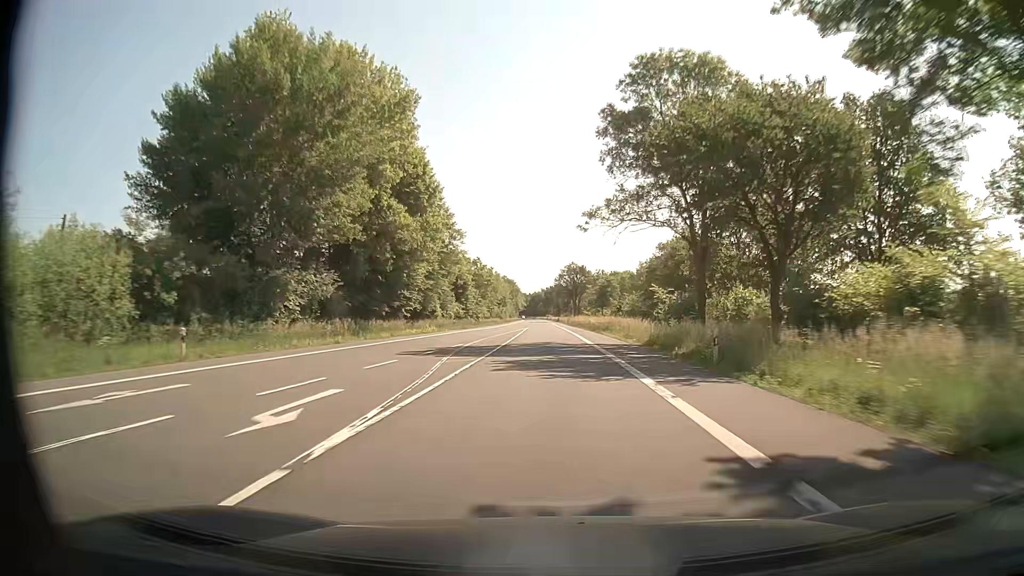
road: secondary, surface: asphalt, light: Day
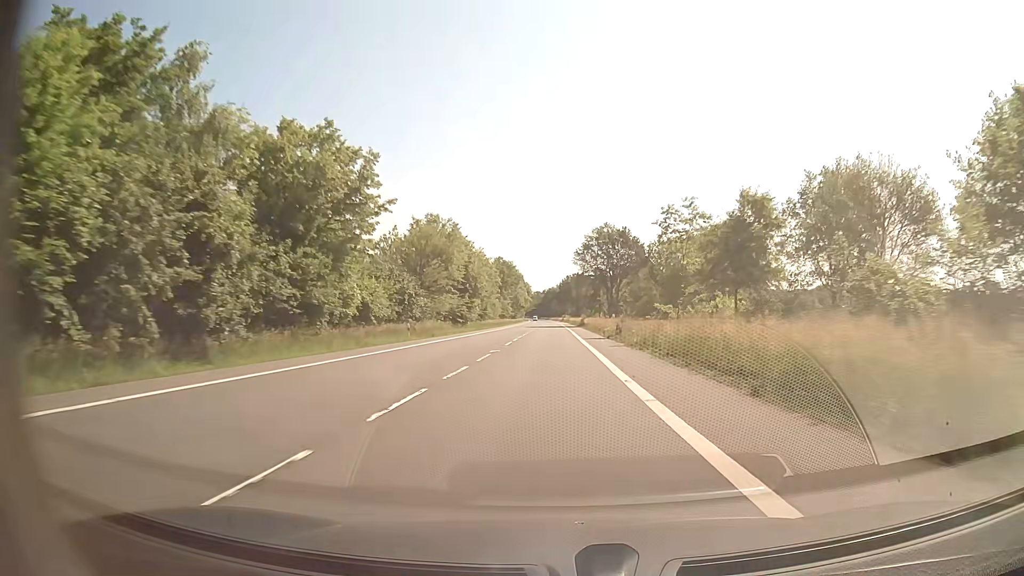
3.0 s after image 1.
(-1.1, +79.0) m; -1°
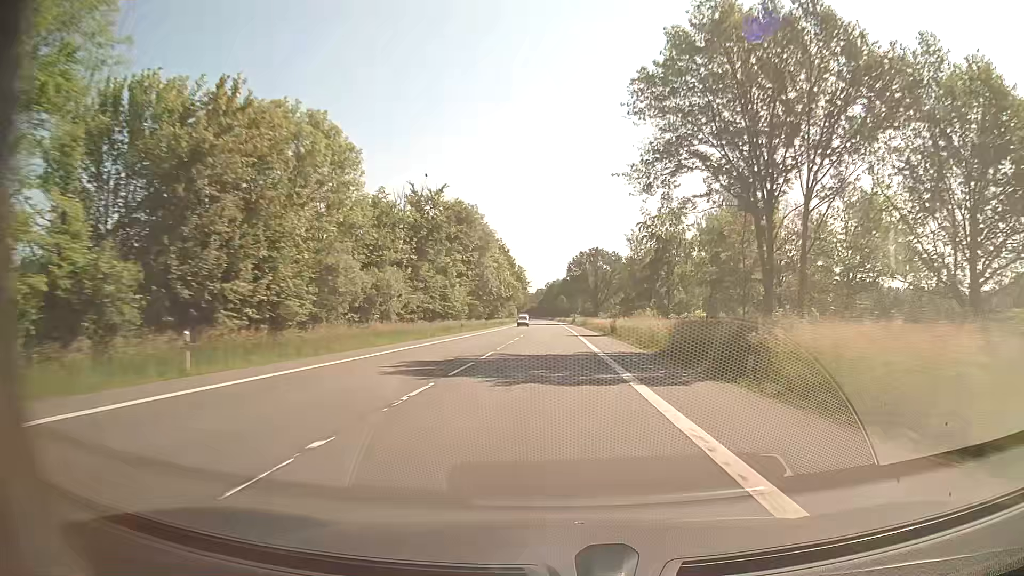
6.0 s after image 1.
(-0.4, +79.1) m; -1°
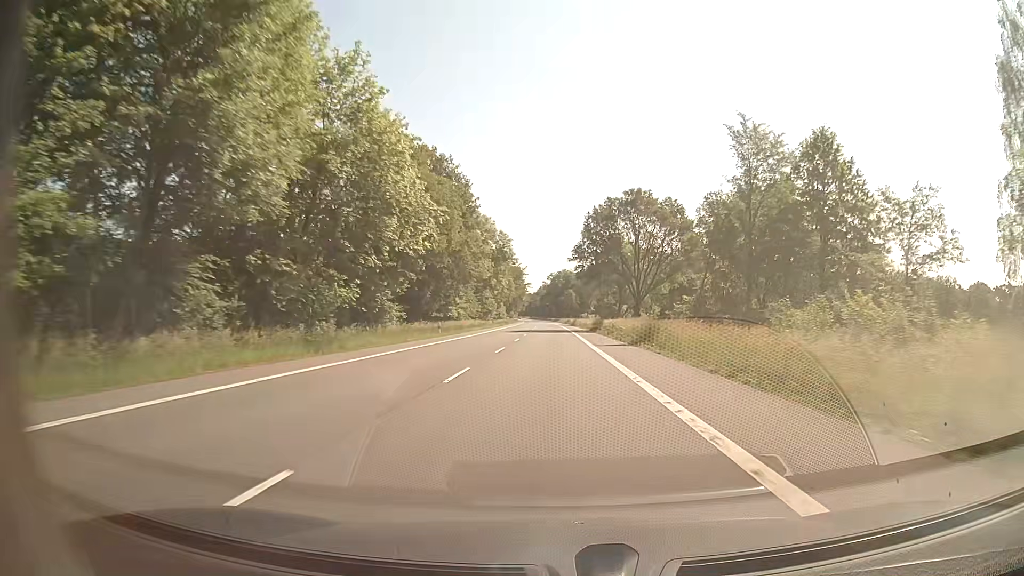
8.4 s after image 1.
(-0.3, +63.3) m; 0°
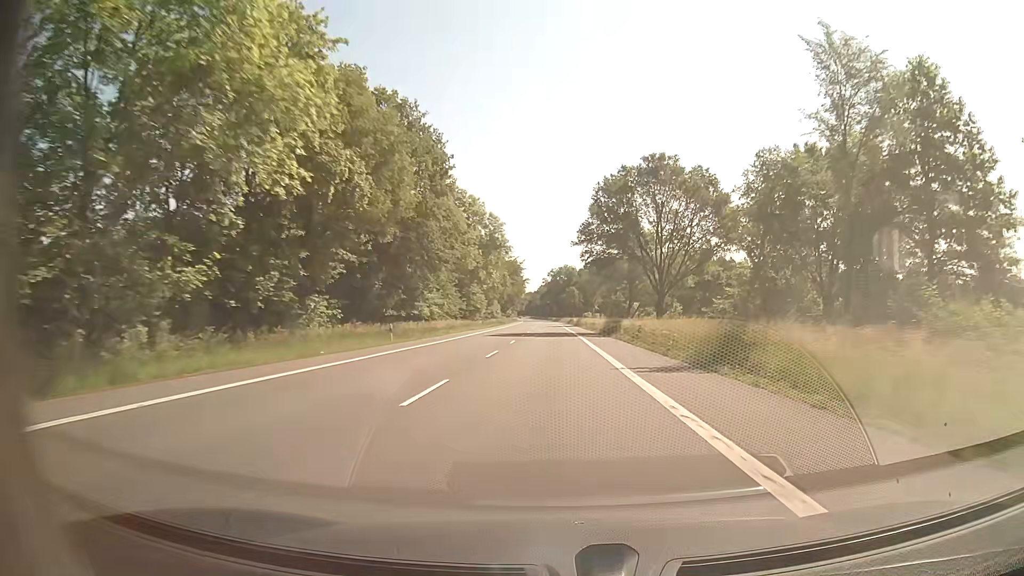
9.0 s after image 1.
(0.0, +15.8) m; 0°
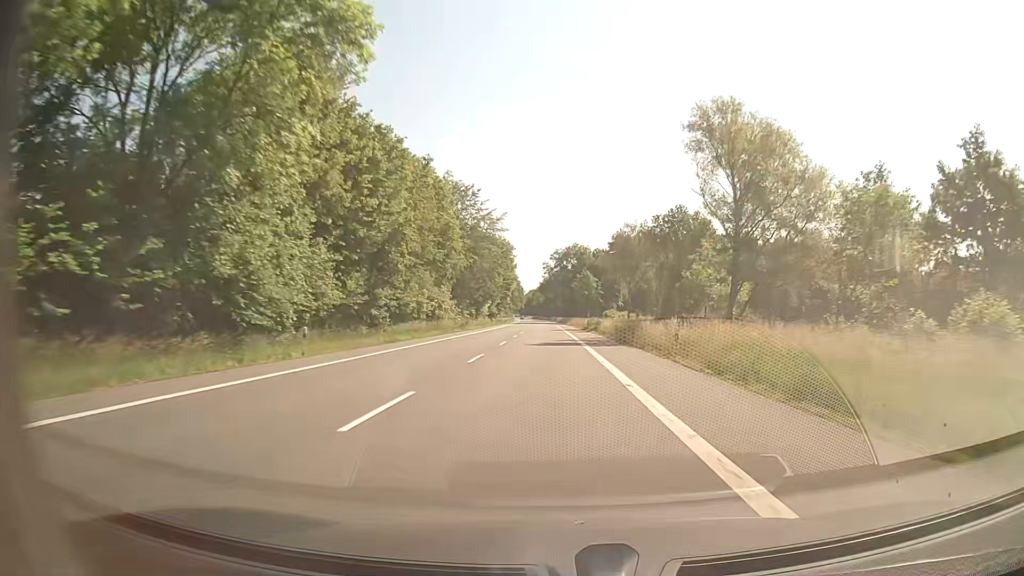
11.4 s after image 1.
(-0.1, +63.2) m; 0°
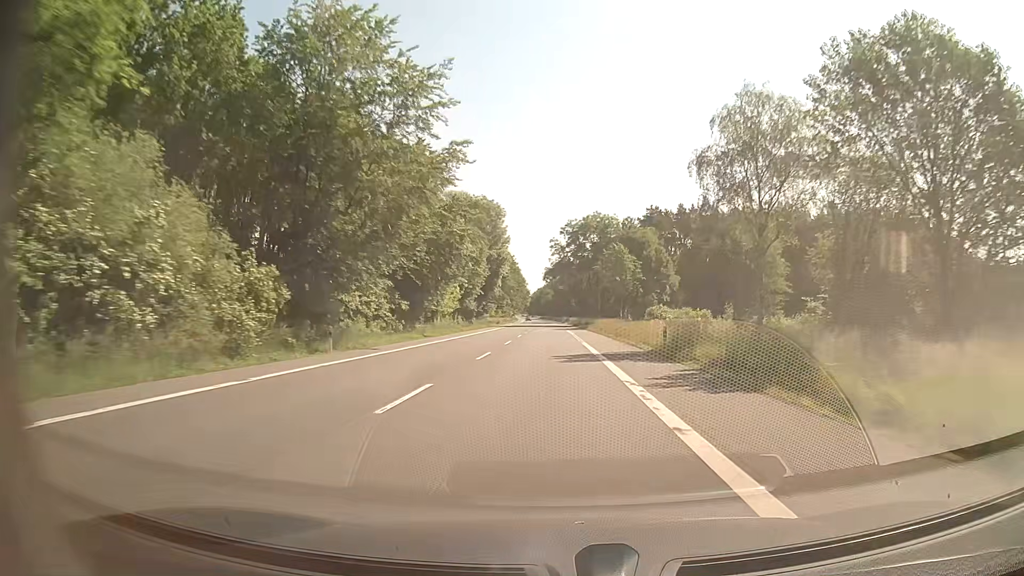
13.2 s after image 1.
(-0.4, +47.4) m; -1°
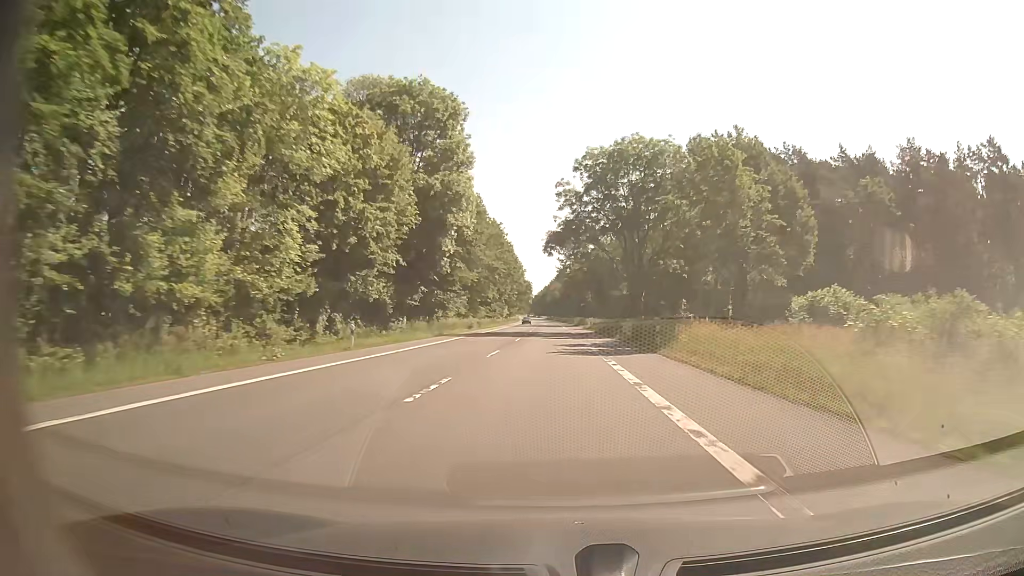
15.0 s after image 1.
(-0.3, +47.4) m; -1°
(0, +10) (0, +20) (0, +30) (0, +40) (0, +50) (0, +60) (-1, +70) (-1, +80) (-1, +90) (-1, +100) m
